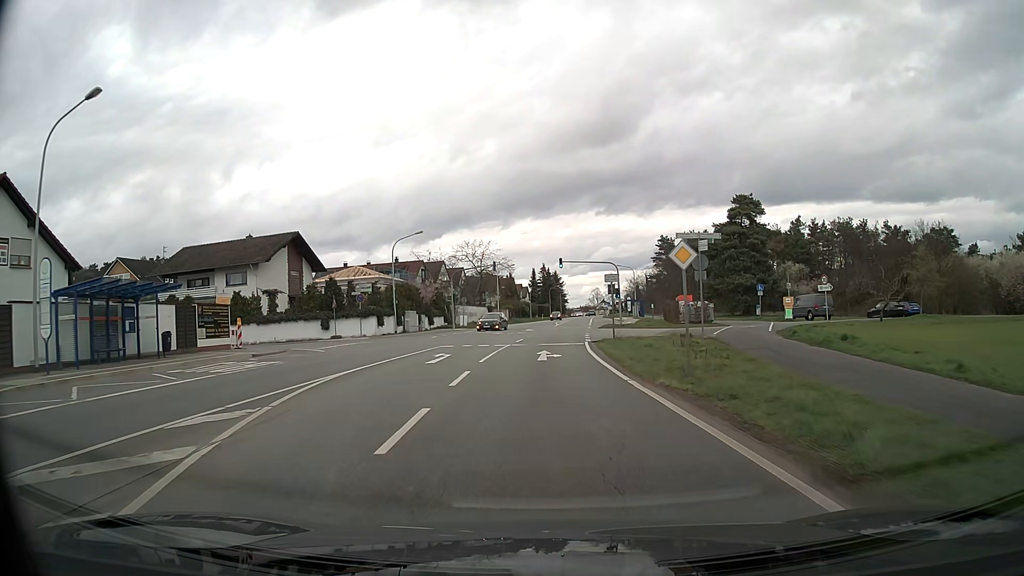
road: primary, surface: asphalt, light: Day
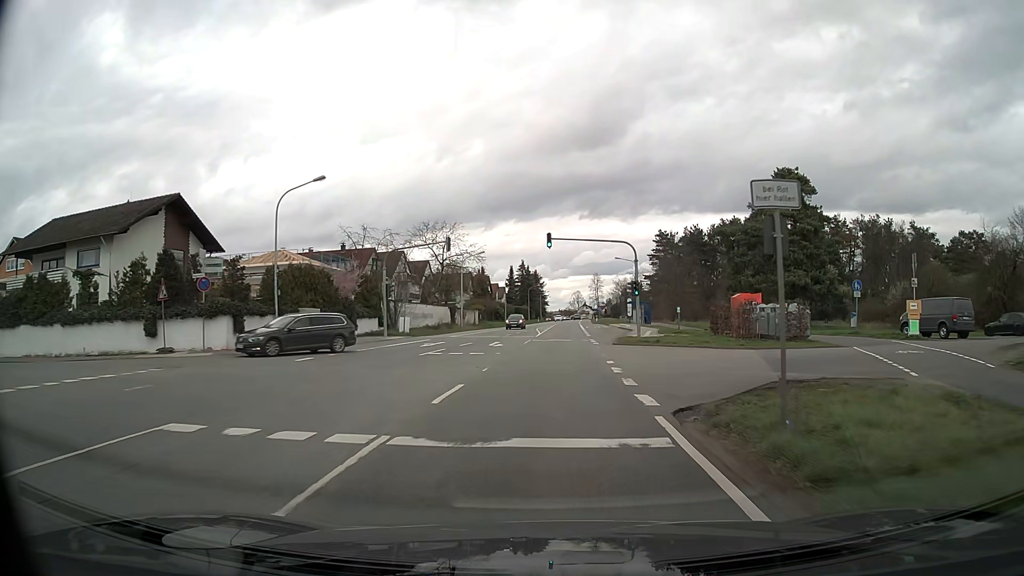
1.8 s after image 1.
(0.0, +21.1) m; +2°
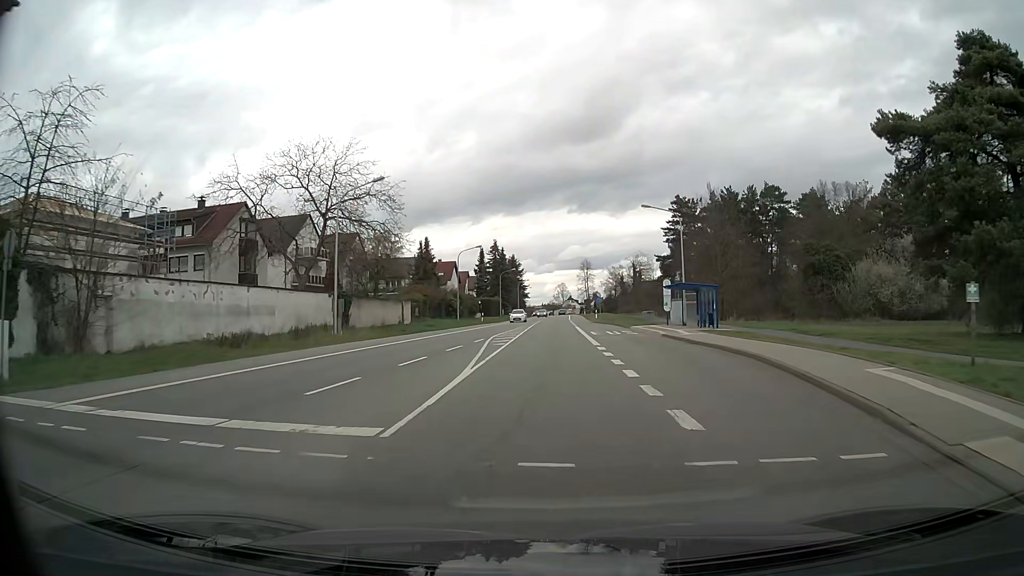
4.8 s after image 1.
(+1.1, +35.8) m; +2°
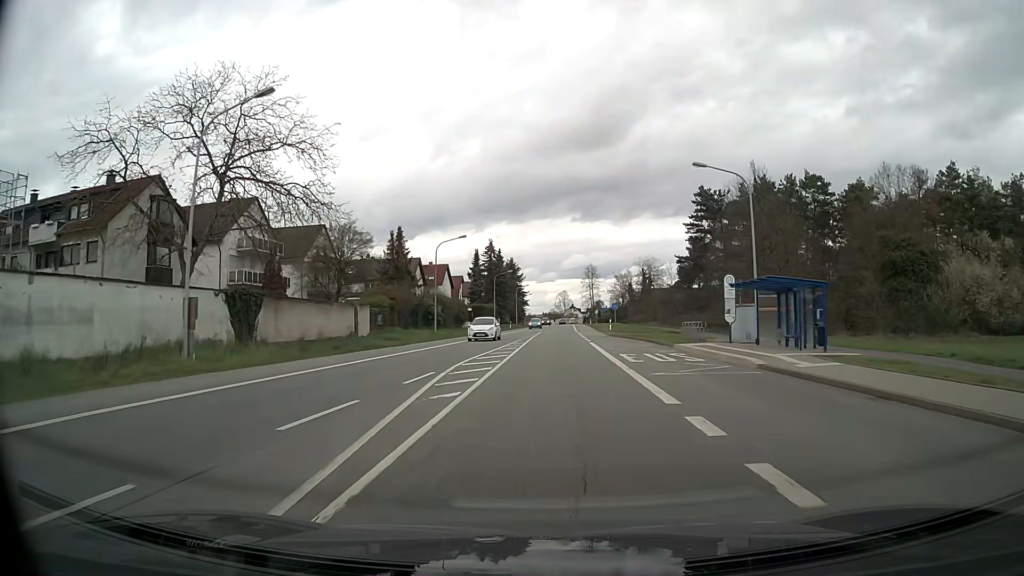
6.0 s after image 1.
(-0.1, +14.7) m; 0°
